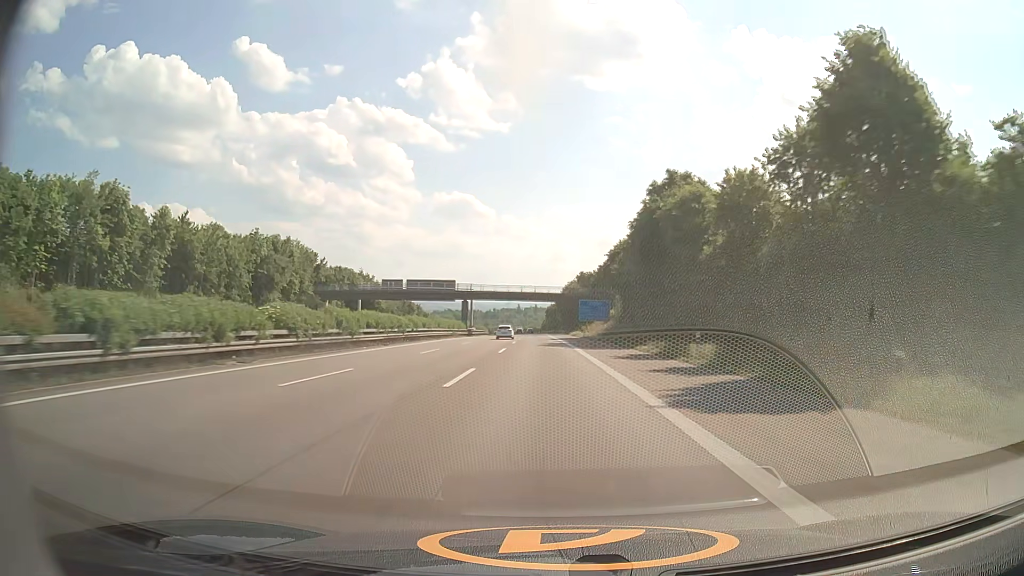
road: motorway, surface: asphalt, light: Day
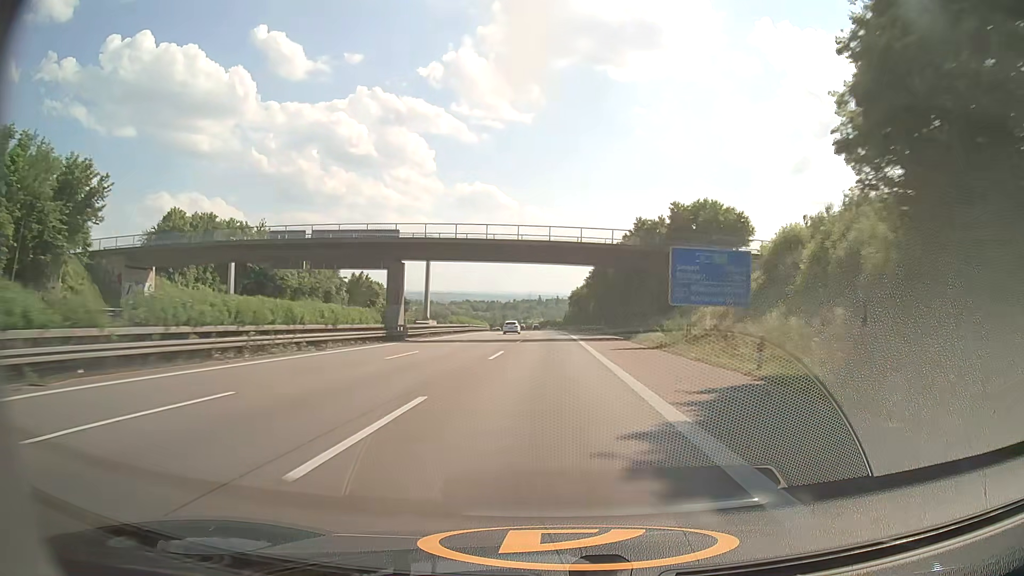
(-1.0, +62.1) m; -2°
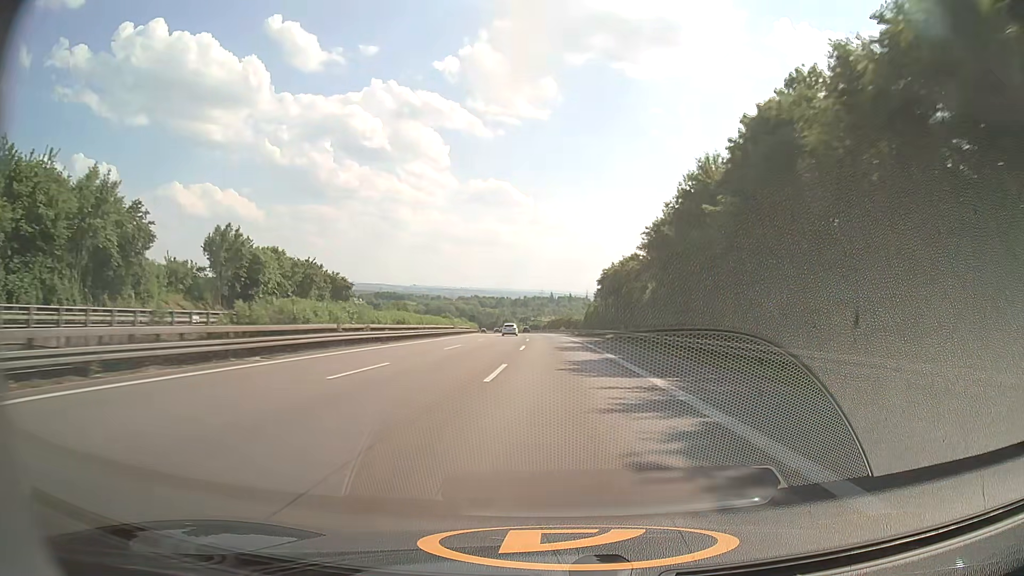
(-0.7, +62.1) m; -1°
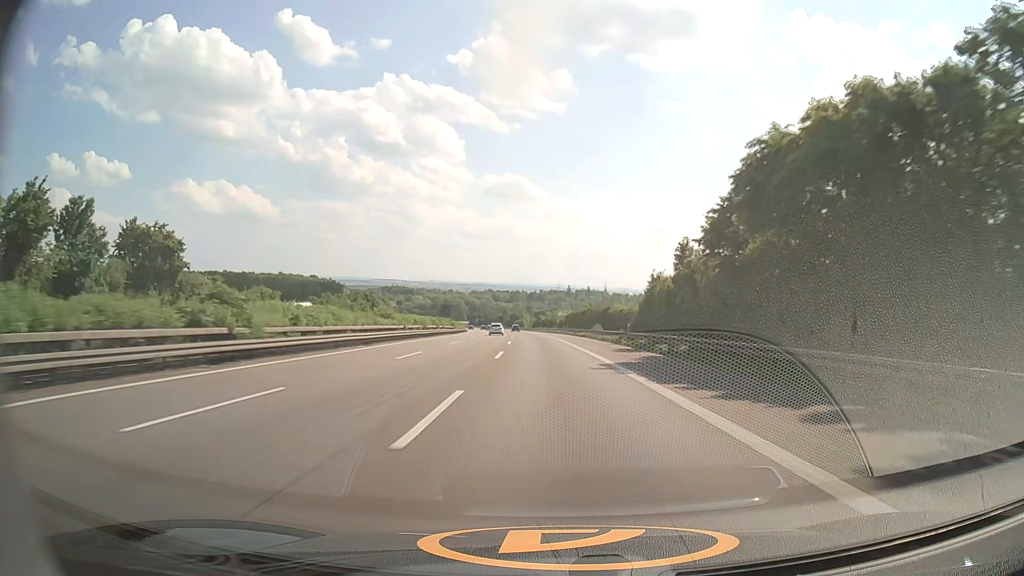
(-0.7, +61.9) m; -1°
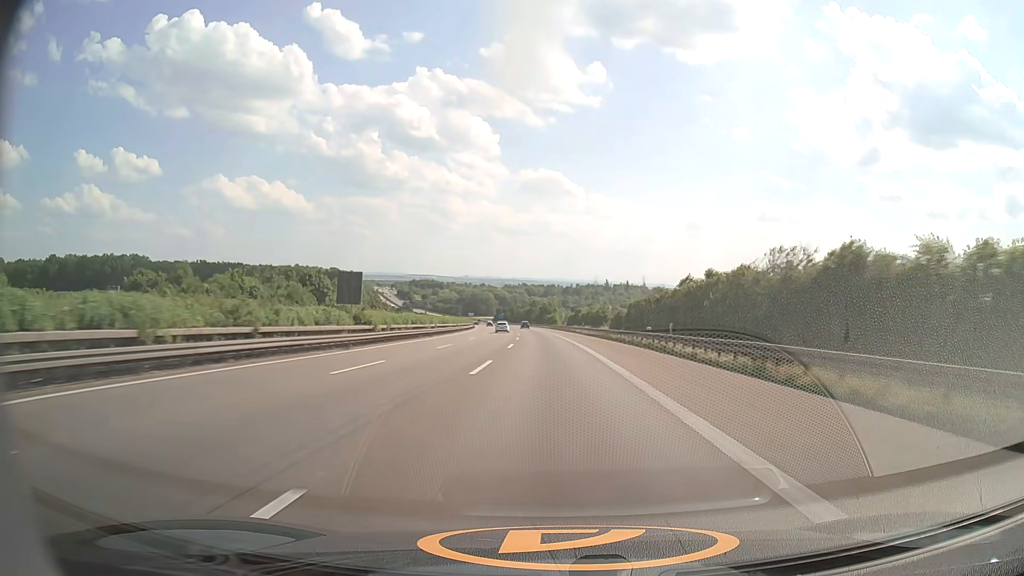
(-1.5, +61.8) m; -3°
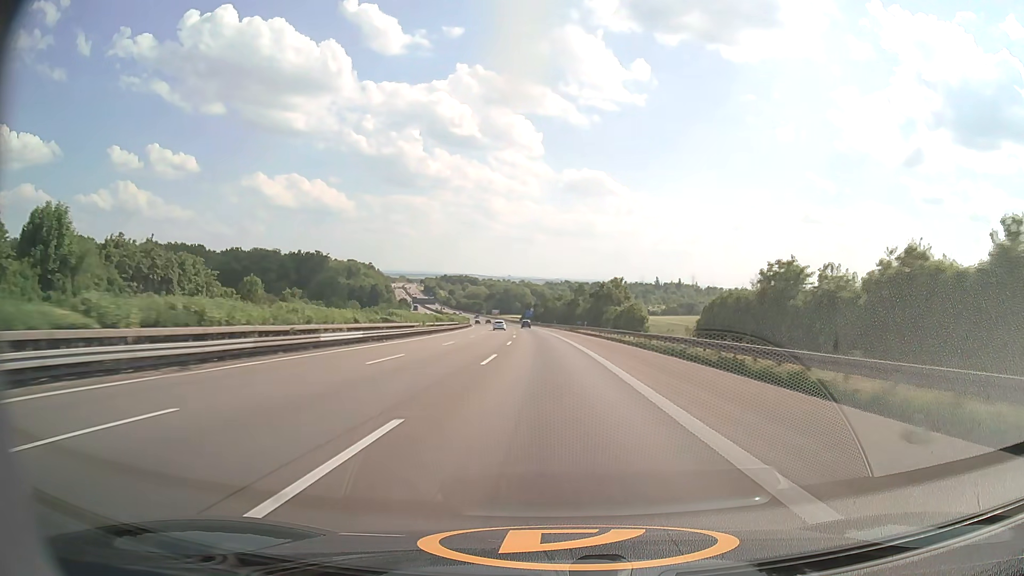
(-3.4, +103.8) m; -4°
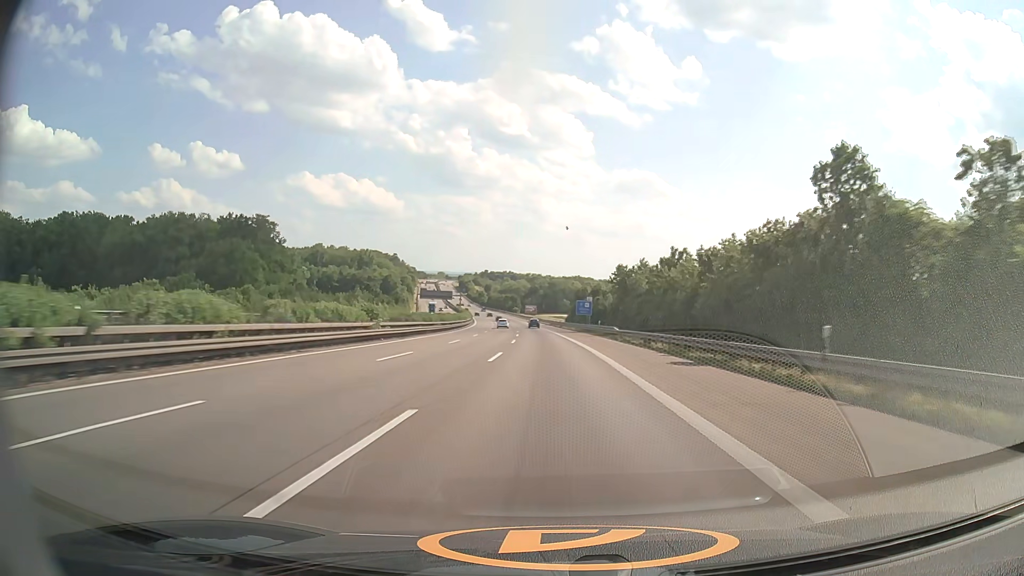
(-4.2, +106.8) m; -4°
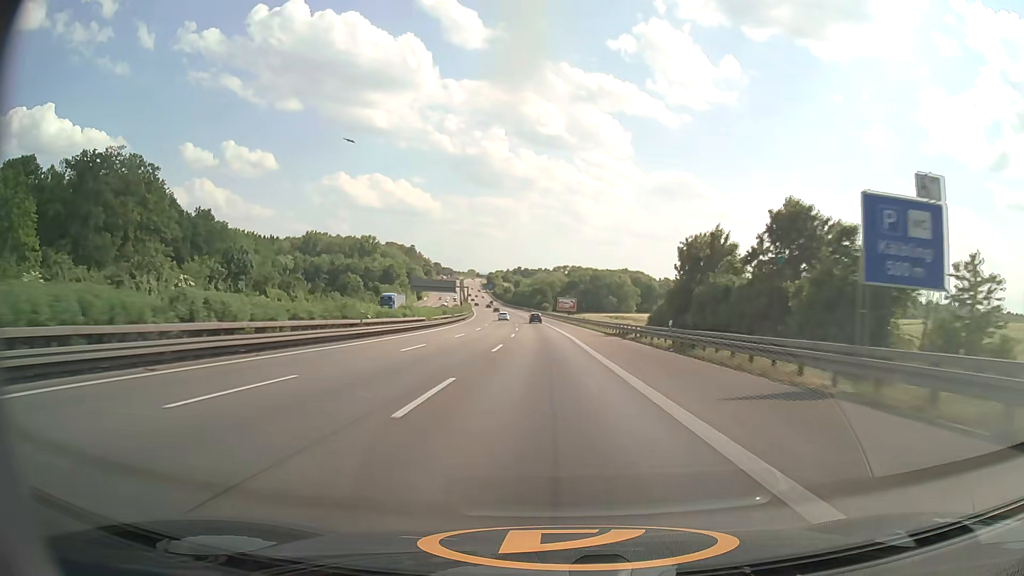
(-2.3, +84.5) m; -3°
(0, +10) (0, +20) (0, +30) (-1, +40) (-1, +50) (-1, +60) (-2, +70) (-2, +80) (-3, +90) (-3, +100) m
